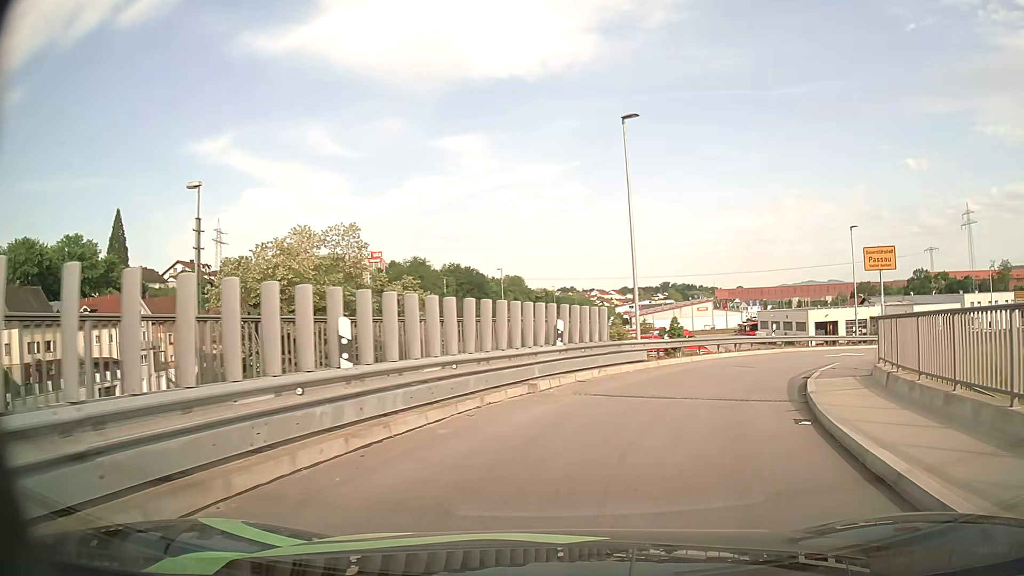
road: primary_link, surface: asphalt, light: Day
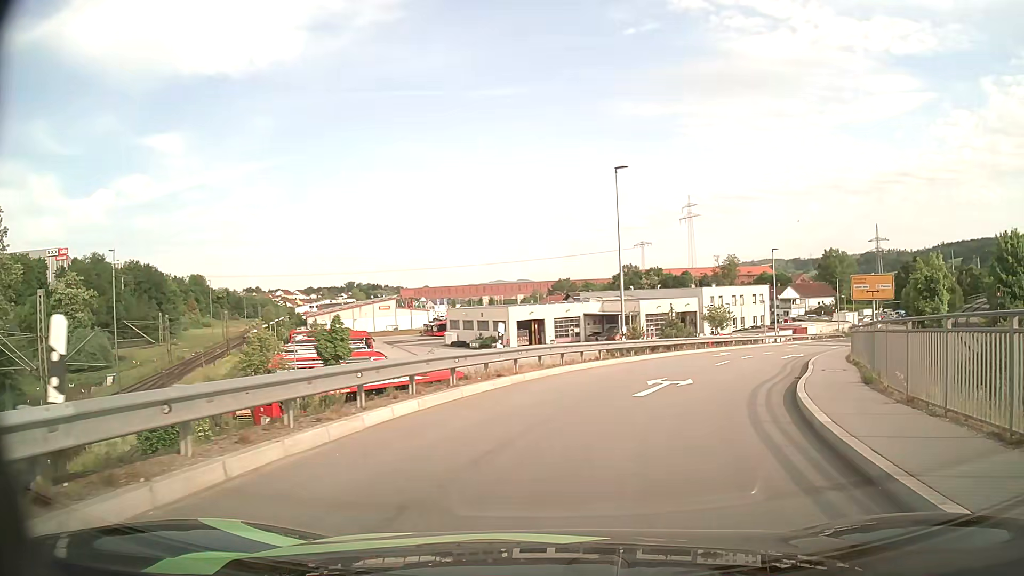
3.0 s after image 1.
(+4.3, +17.9) m; +26°
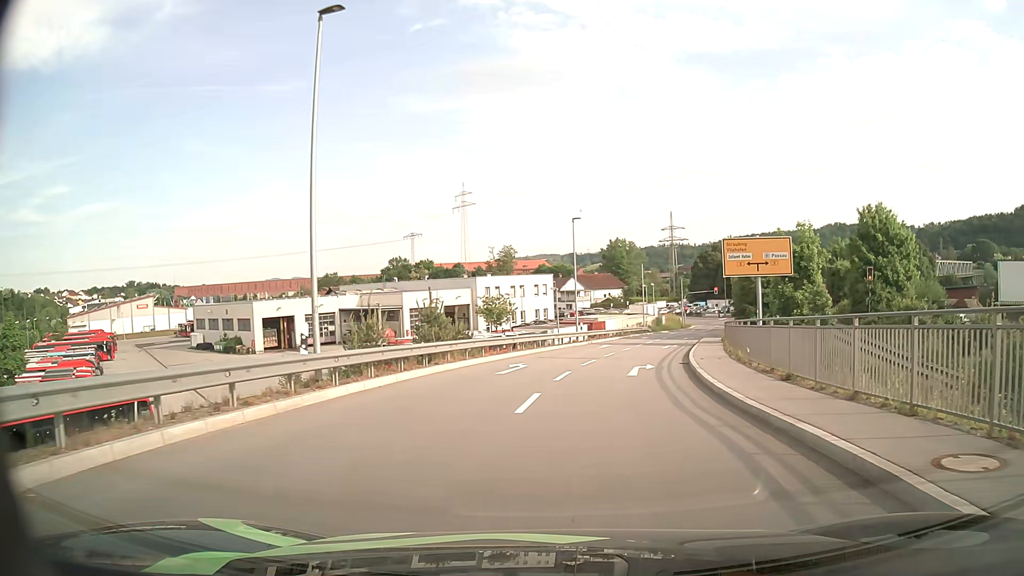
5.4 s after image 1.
(+2.8, +14.8) m; +20°
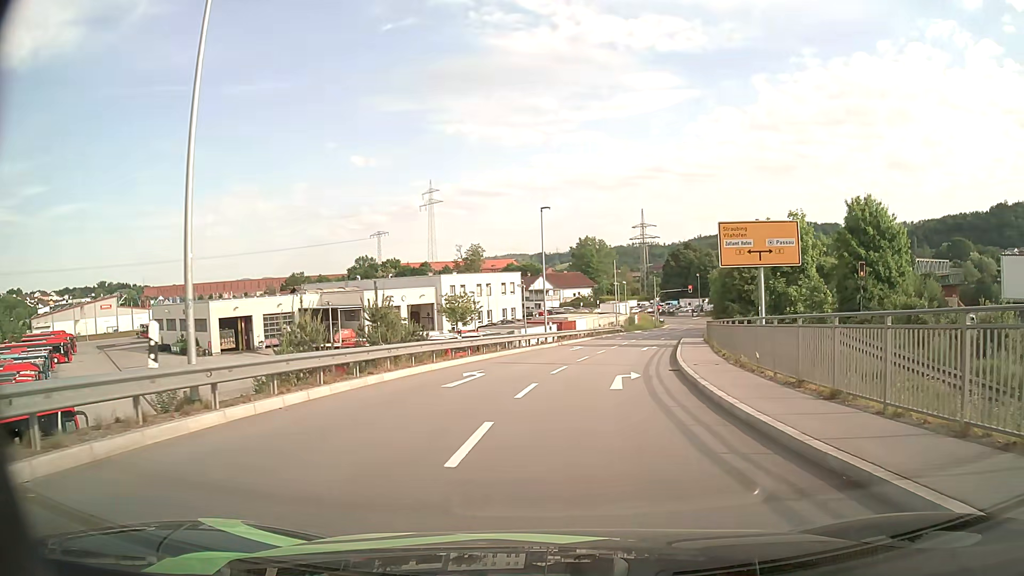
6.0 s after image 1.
(+0.1, +4.0) m; +3°
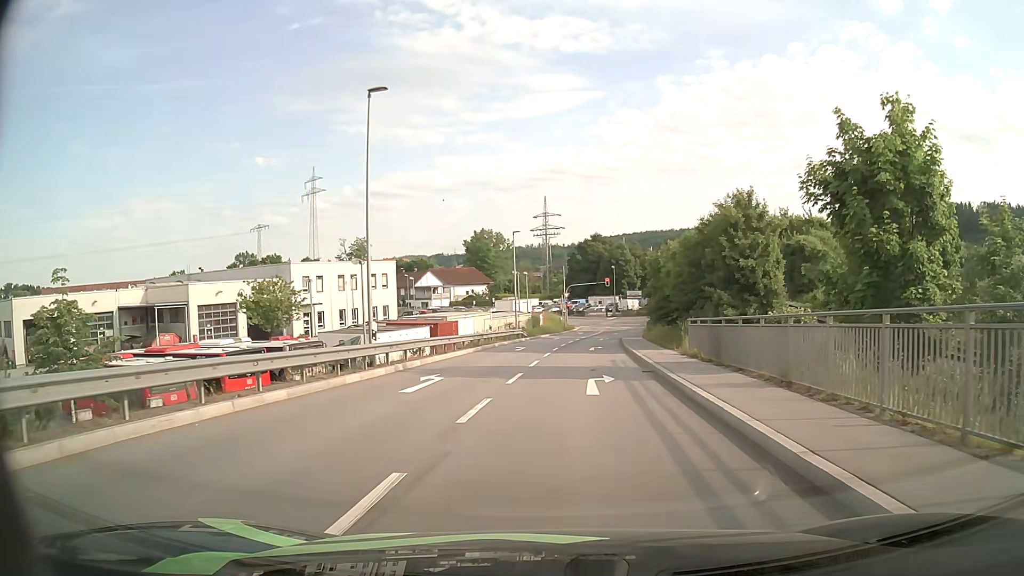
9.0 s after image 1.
(+1.8, +21.2) m; +8°
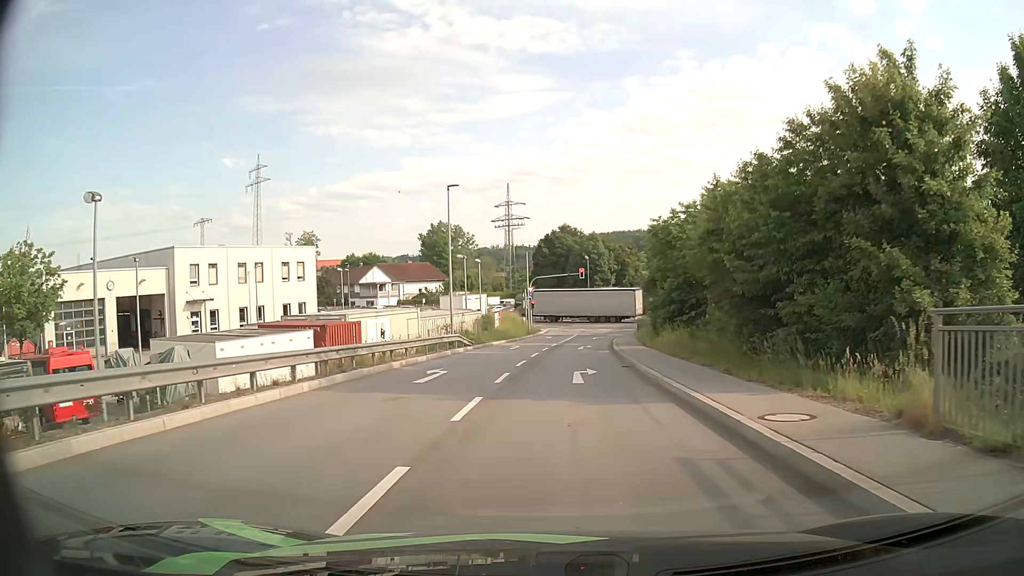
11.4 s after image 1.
(+0.8, +17.7) m; +4°
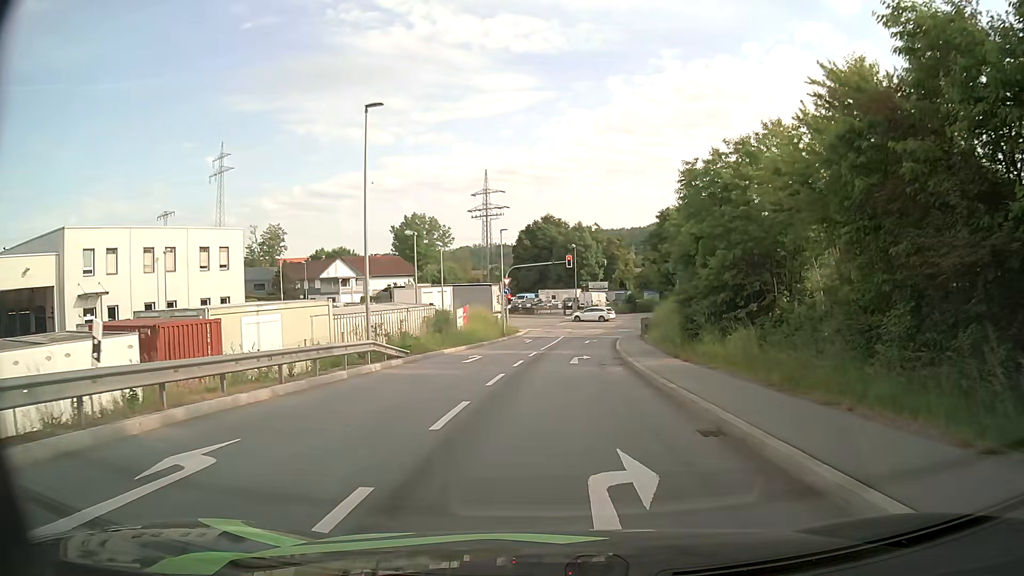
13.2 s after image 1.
(+0.2, +12.8) m; +1°
